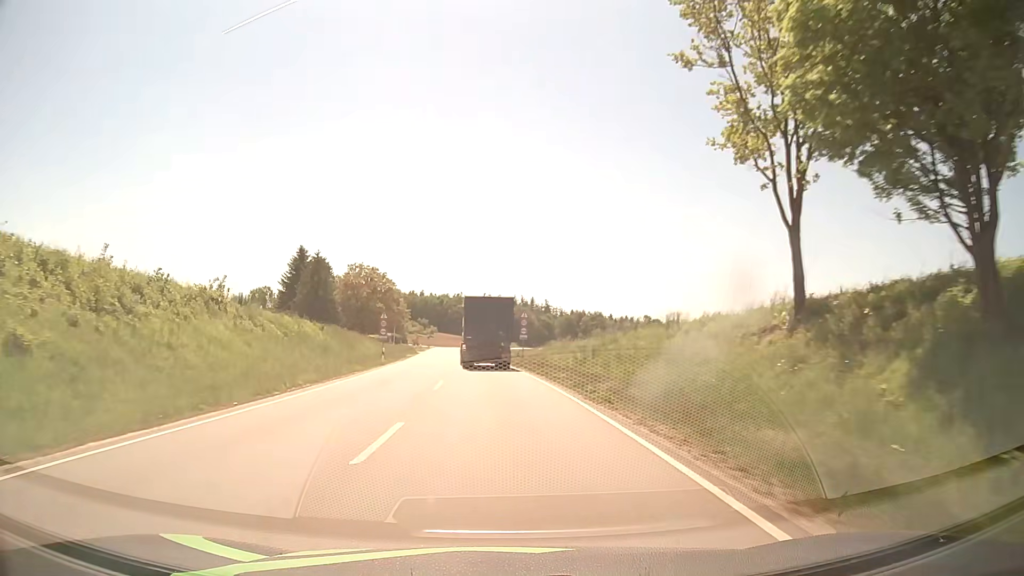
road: secondary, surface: asphalt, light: Day
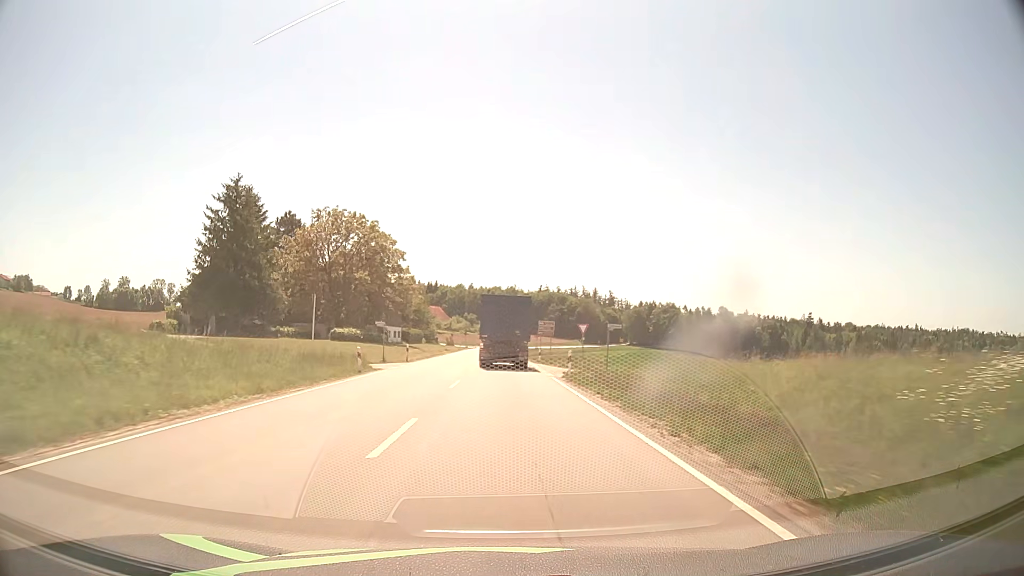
(-3.1, +59.6) m; -5°
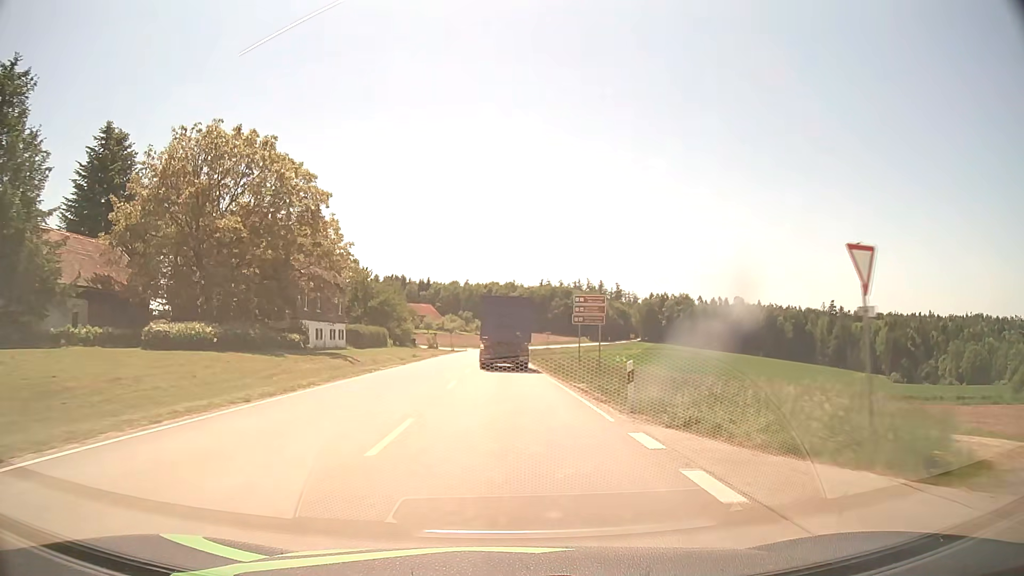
(-0.1, +35.8) m; 0°
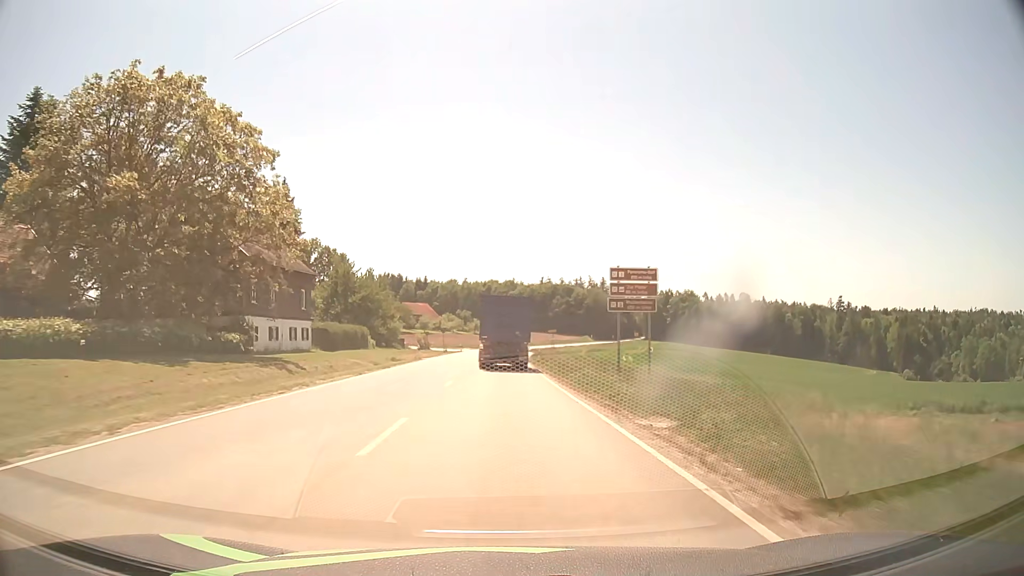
(0.0, +11.9) m; 0°
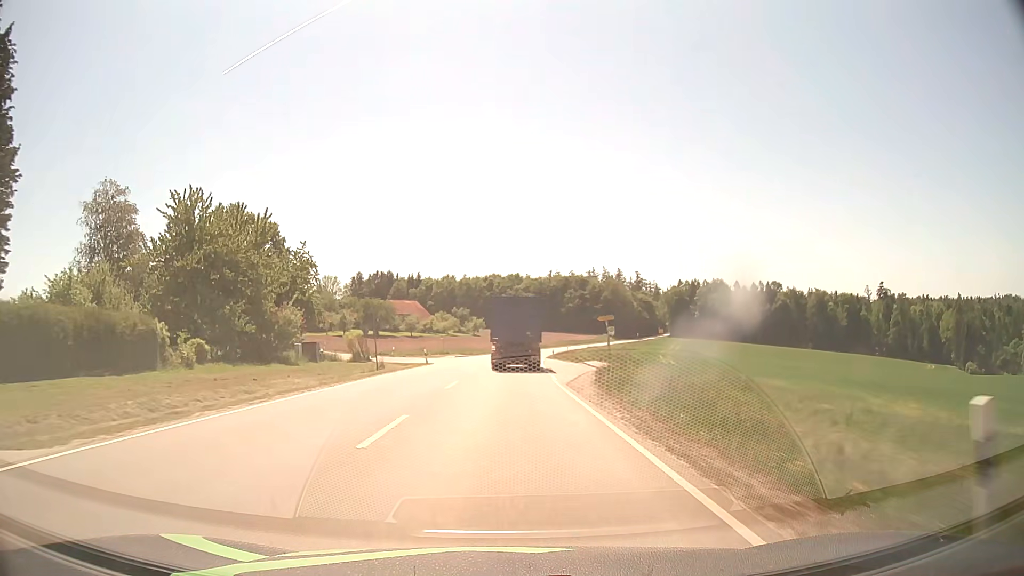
(-0.2, +47.3) m; 0°
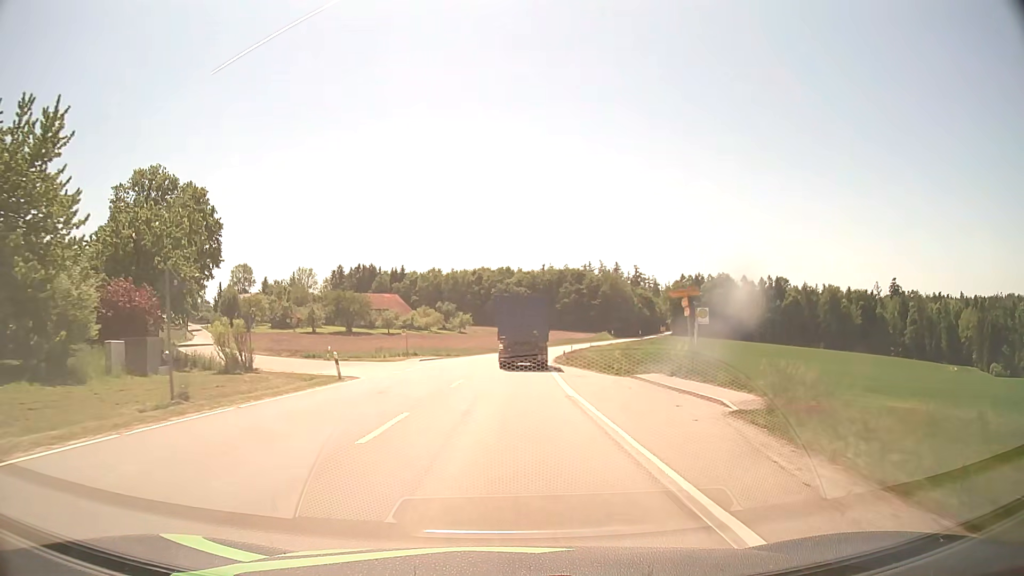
(+0.1, +23.4) m; +1°
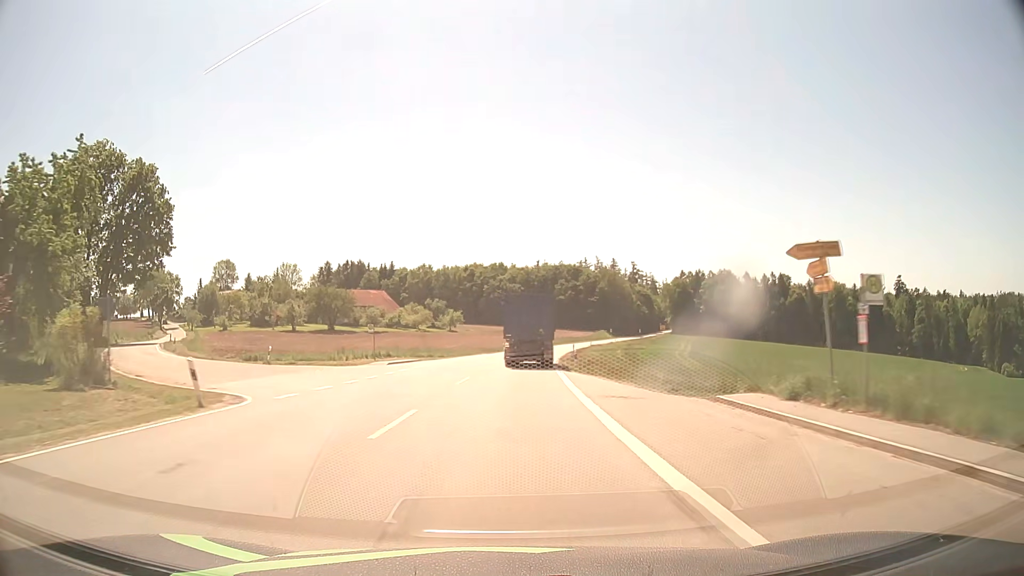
(0.0, +11.7) m; 0°
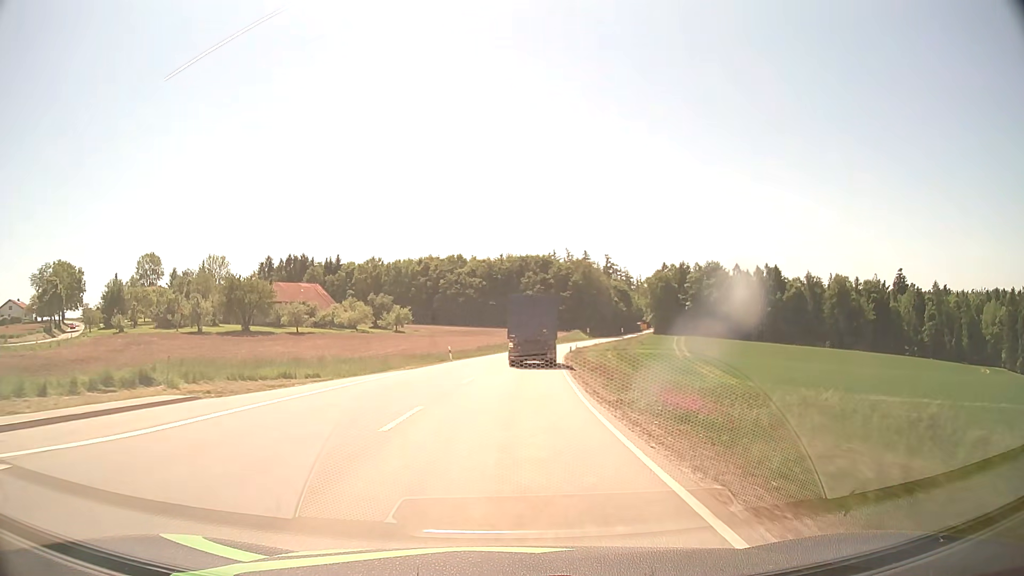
(+1.0, +34.8) m; +3°
(0, +10) (0, +20) (+1, +30) (+1, +40) (+2, +50) (+3, +60) (+4, +70) (+5, +80) (+6, +90) (+8, +100) m
